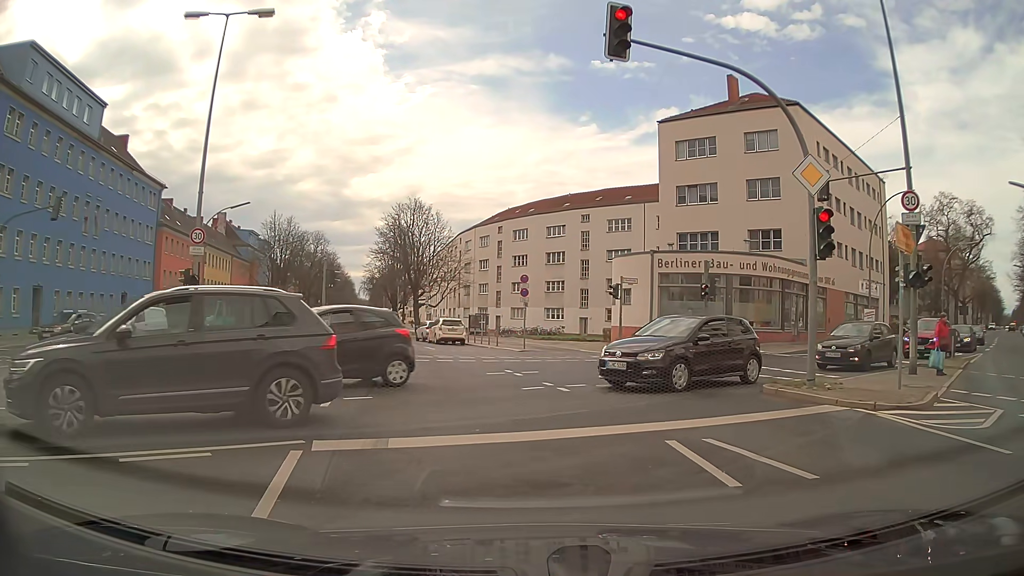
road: secondary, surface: asphalt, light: Day
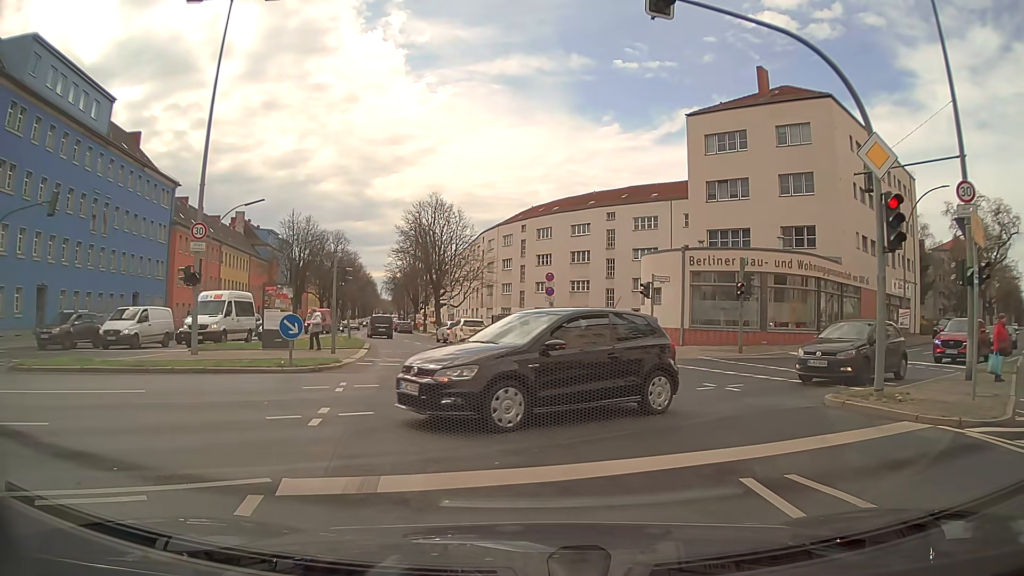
(-0.1, +1.6) m; -3°
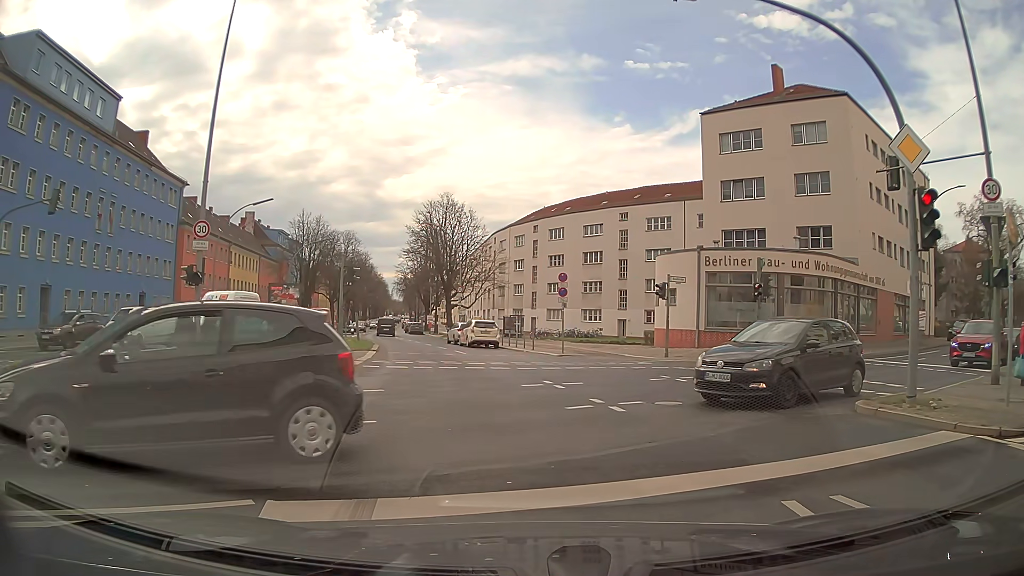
(0.0, +0.6) m; 0°
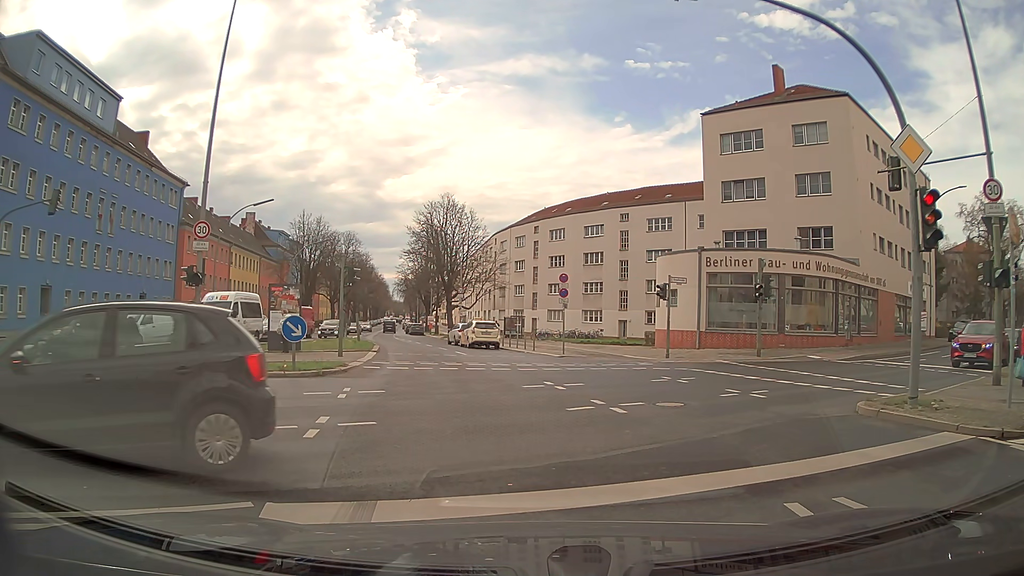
(0.0, +0.1) m; 0°
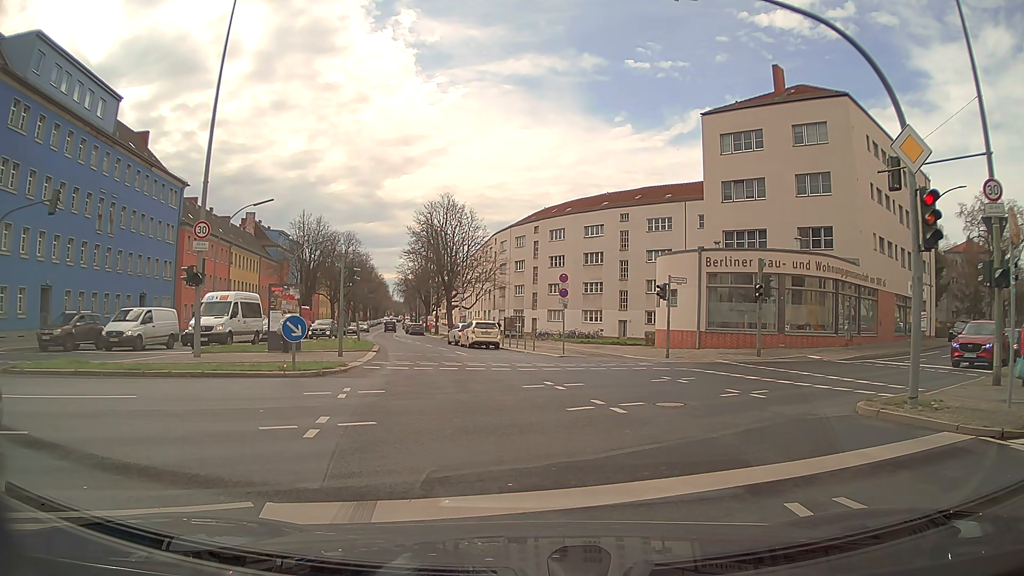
(0.0, 0.0) m; 0°
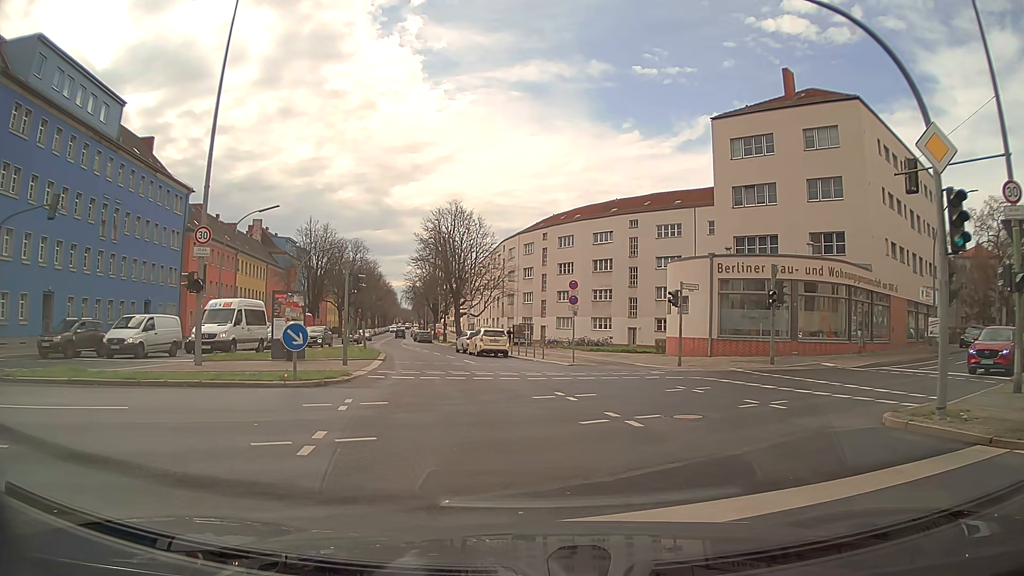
(0.0, +0.7) m; -1°
(0, +10) (-2, +20) (-4, +30) (-6, +39) (-8, +49) (-10, +59) (-12, +69) (-14, +79) (-16, +88) (-18, +98) m
